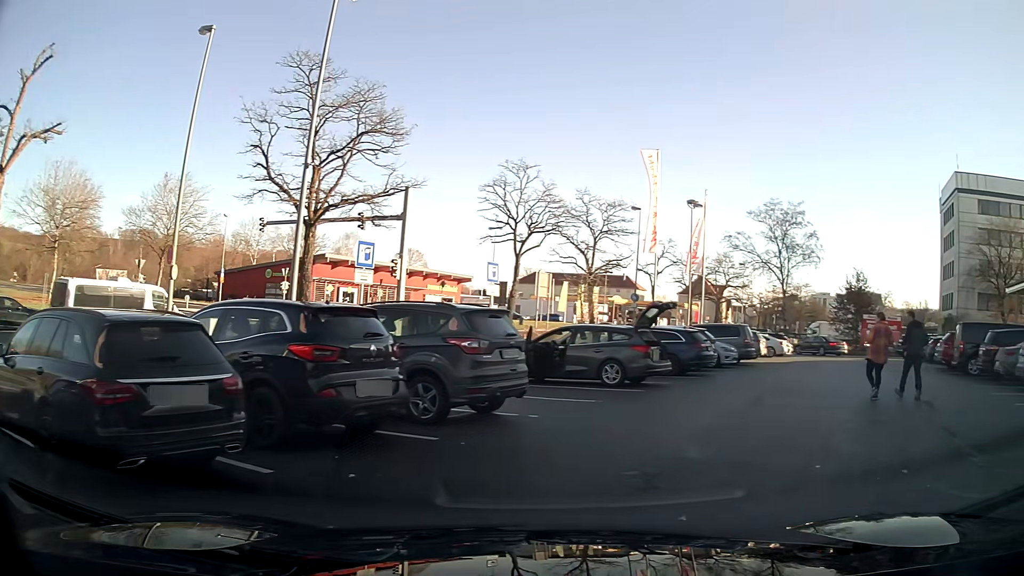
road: service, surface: paved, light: Day
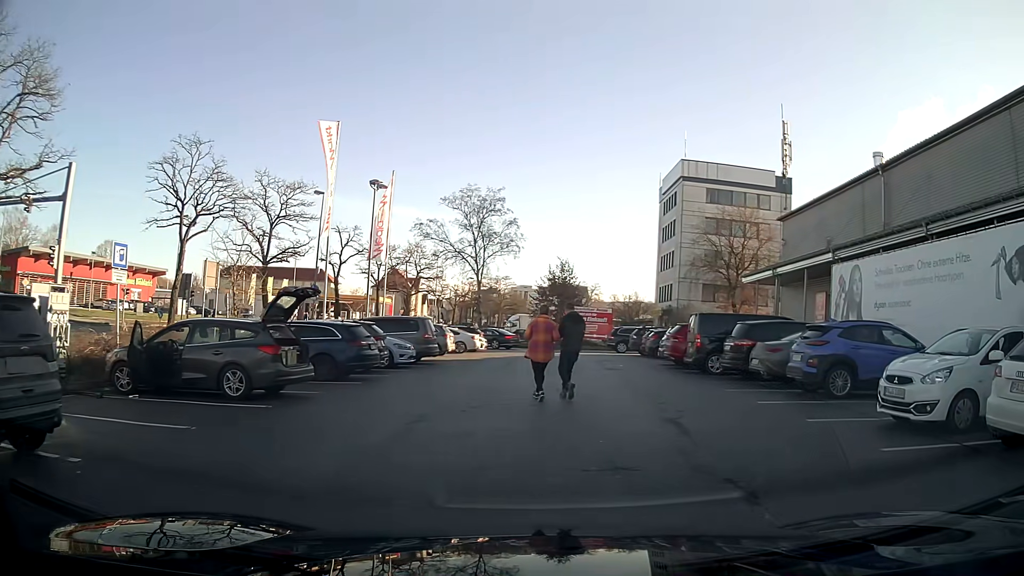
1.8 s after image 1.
(+0.9, +3.8) m; +22°
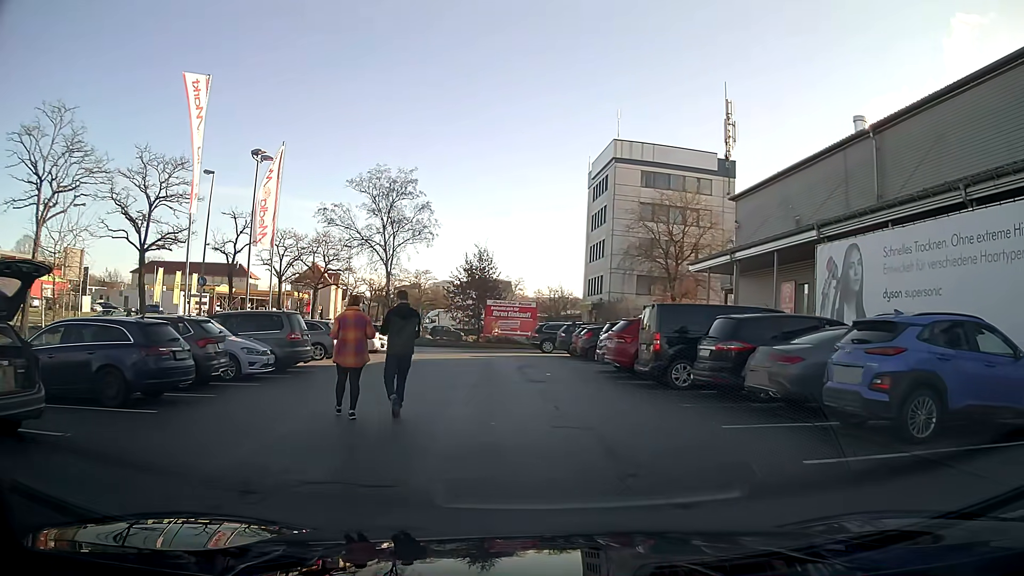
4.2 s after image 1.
(+0.4, +5.9) m; +5°
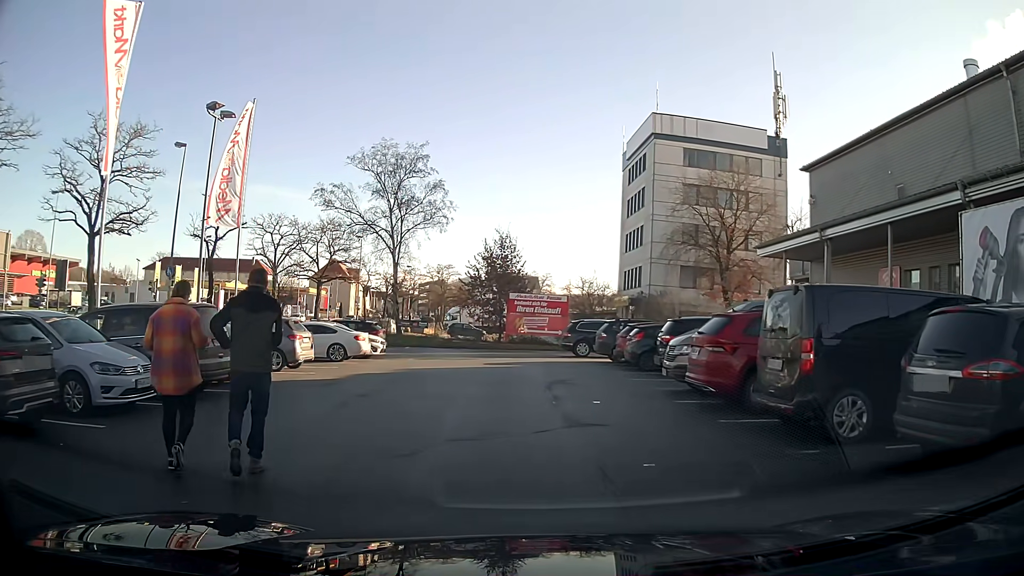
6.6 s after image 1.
(-0.1, +7.0) m; -2°
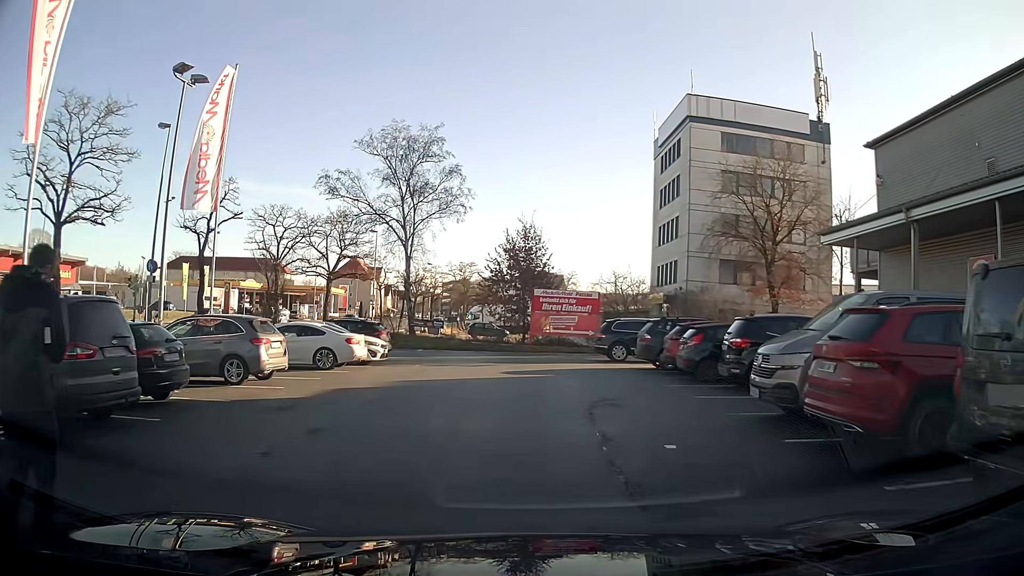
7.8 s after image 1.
(-0.1, +4.3) m; -2°
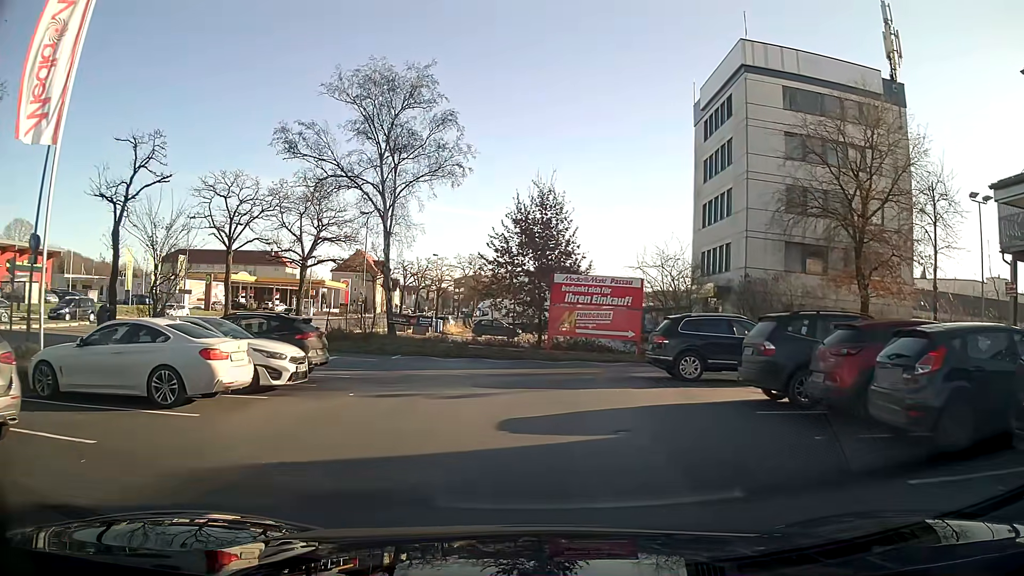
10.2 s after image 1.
(-0.1, +9.9) m; -1°
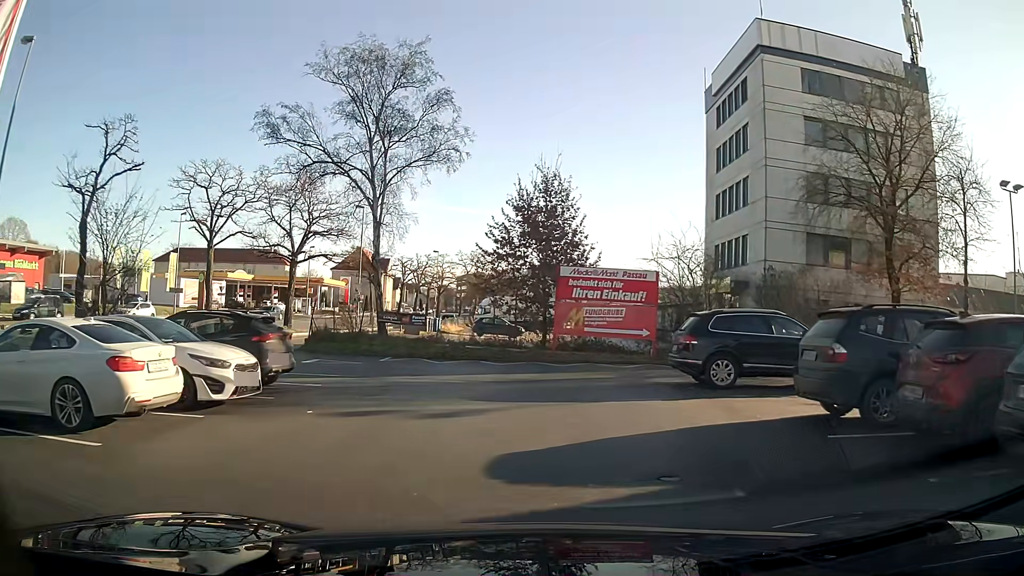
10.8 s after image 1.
(0.0, +2.6) m; 0°
(0, +10) (-3, +19) (-11, +26) (-12, +35) (-11, +45) (-11, +55) (-10, +65) (-10, +75) (-10, +85) (-10, +95) m
